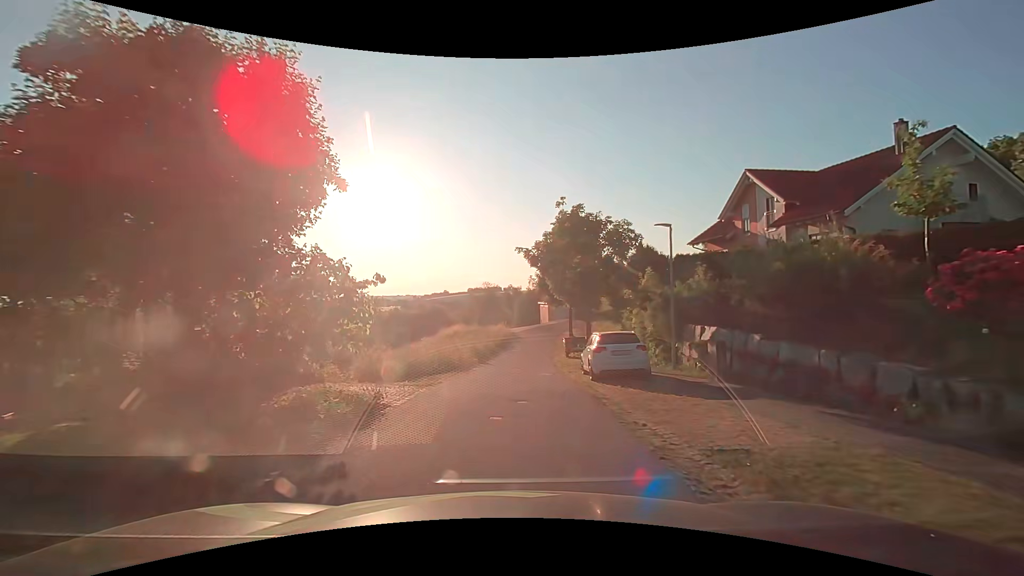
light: Day
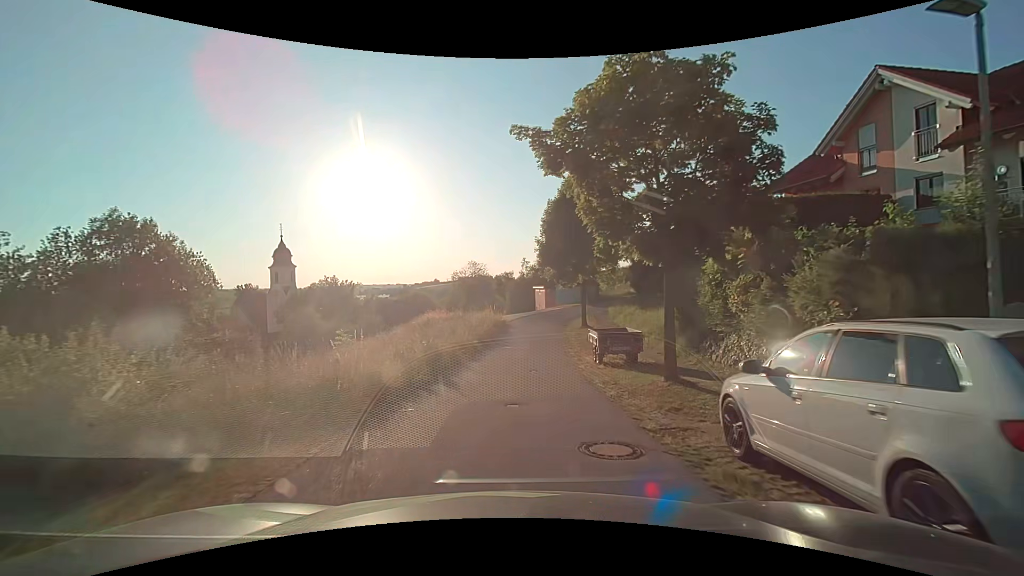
(0.0, +12.2) m; +1°
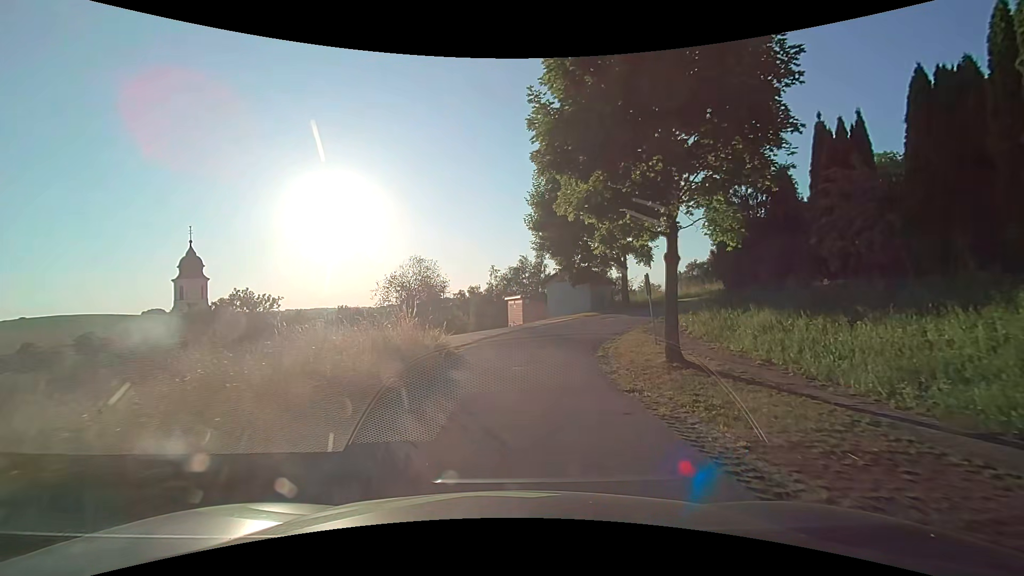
(+0.6, +21.3) m; +4°
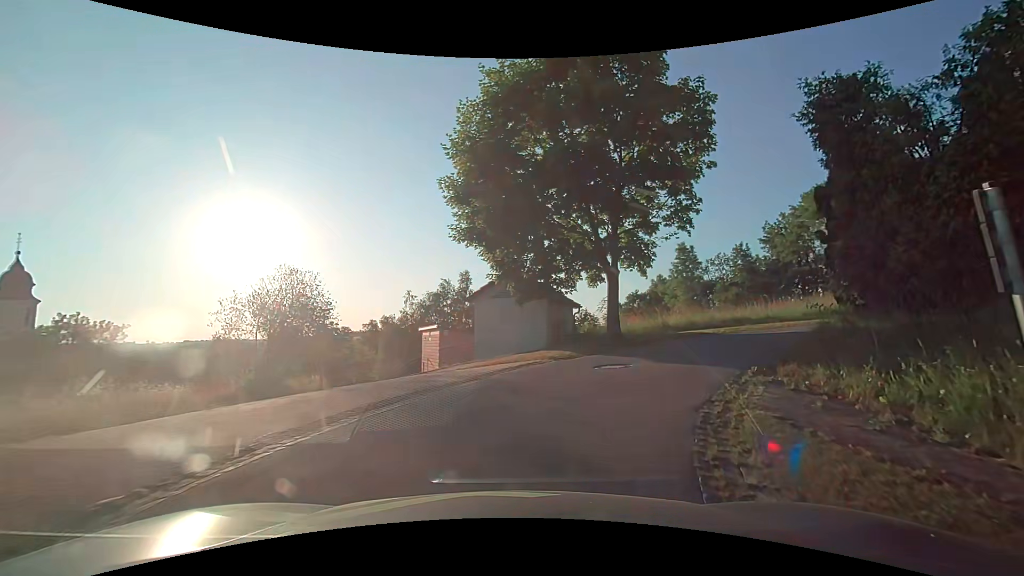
(+0.5, +11.9) m; +8°
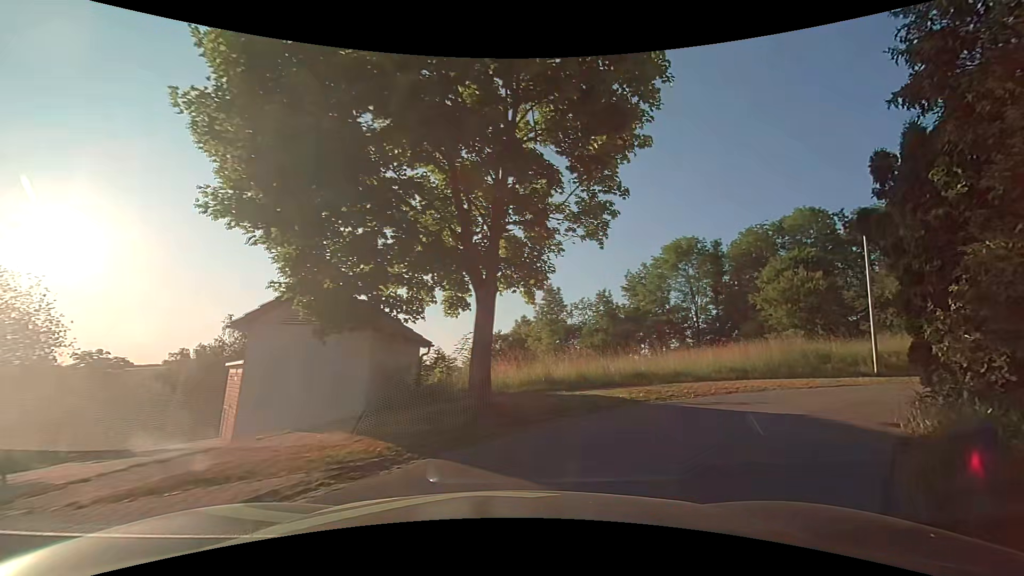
(+0.6, +6.5) m; +14°
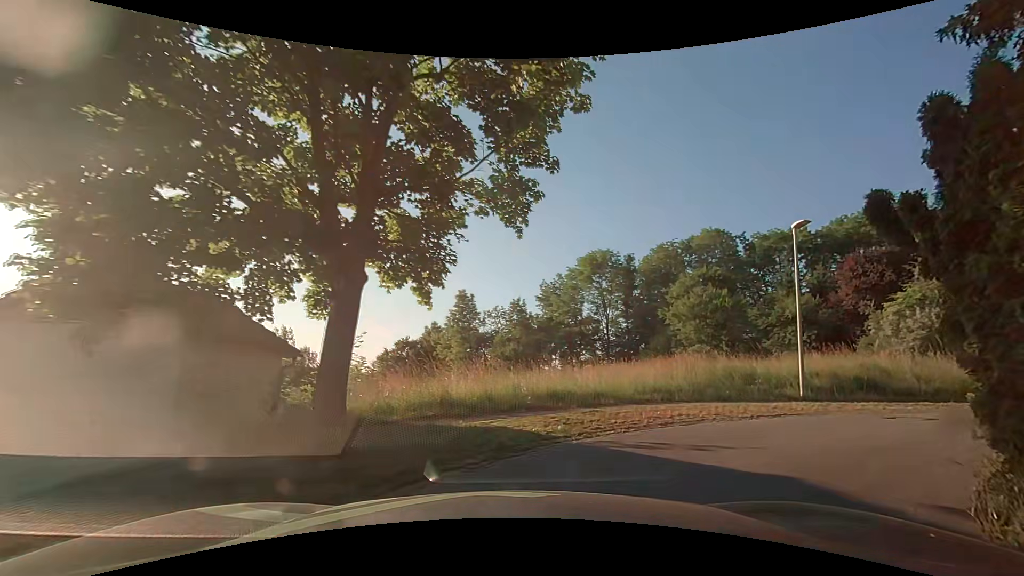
(+0.2, +2.5) m; +8°
